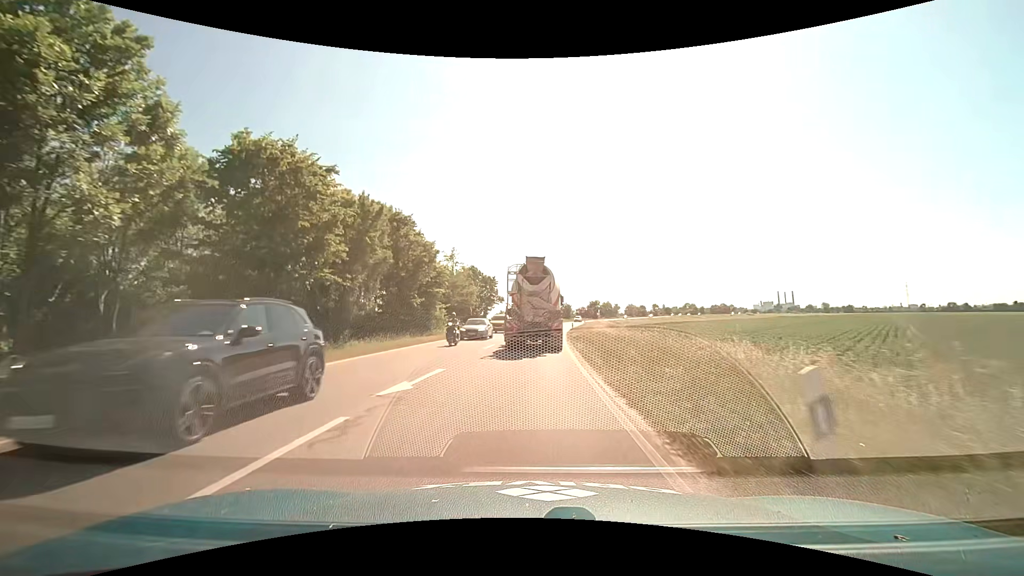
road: primary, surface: asphalt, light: Day
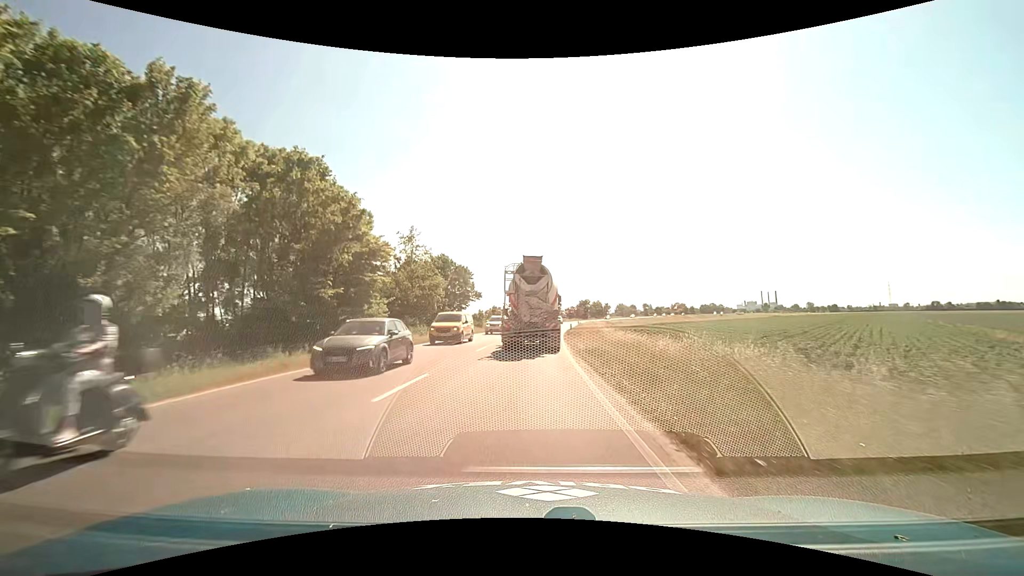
(+0.3, +14.5) m; +2°
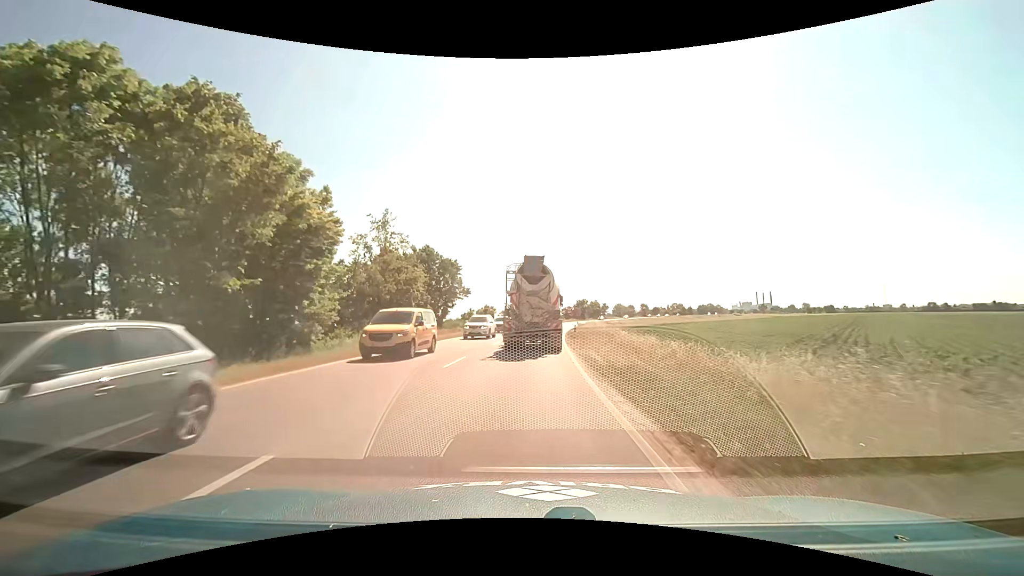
(0.0, +7.3) m; +1°
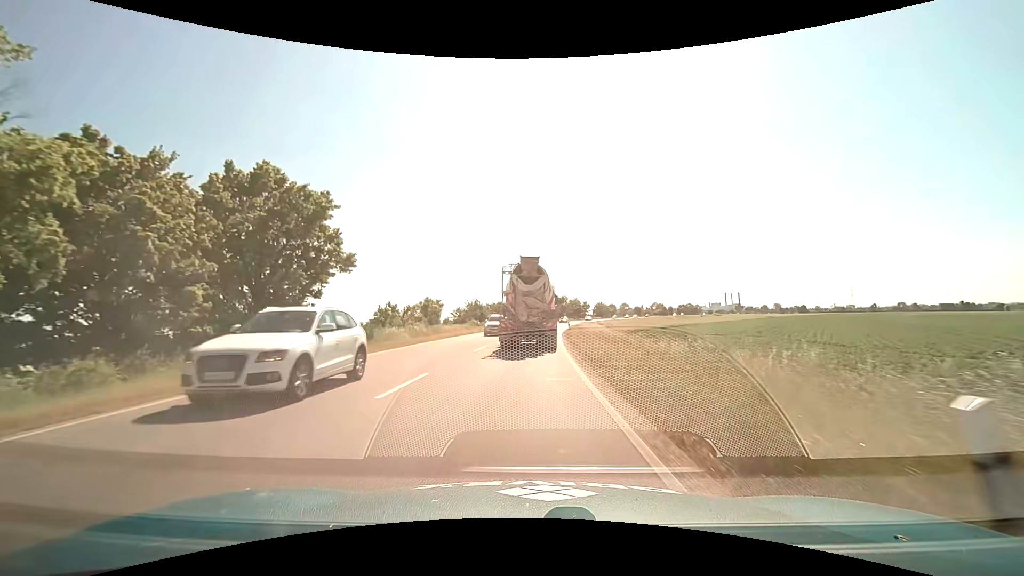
(+0.5, +29.3) m; +3°
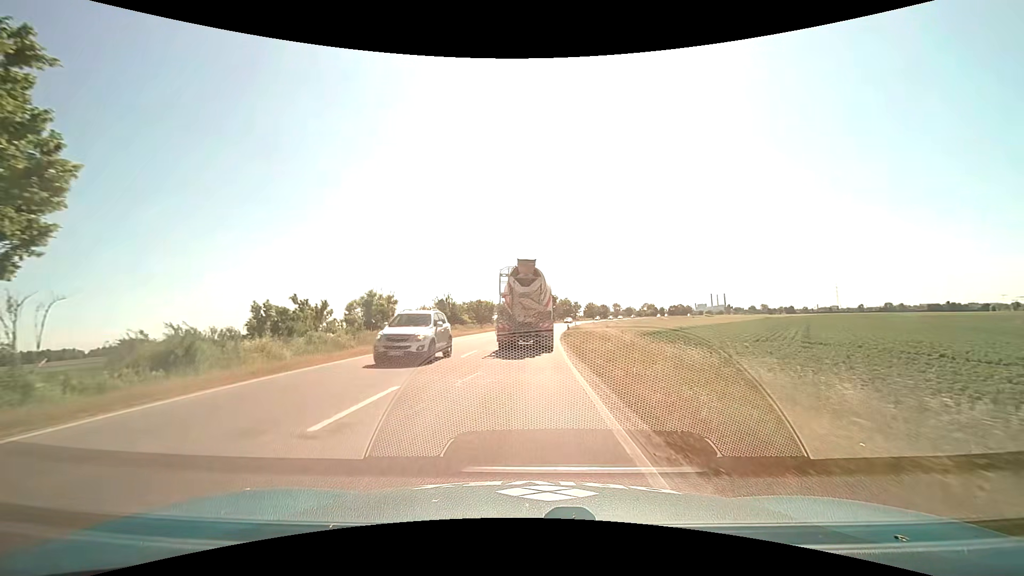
(+0.2, +14.8) m; +2°
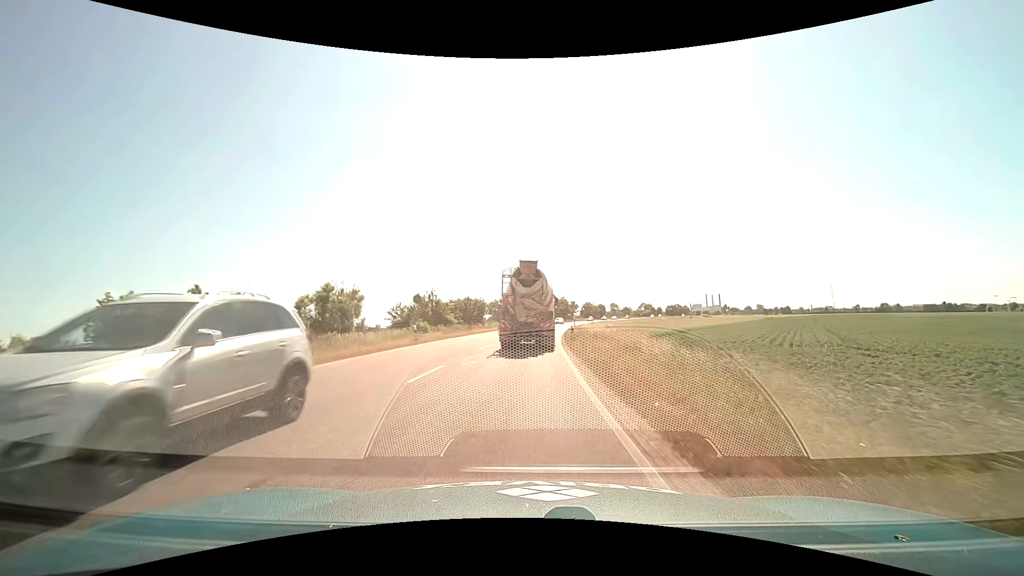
(0.0, +7.3) m; 0°
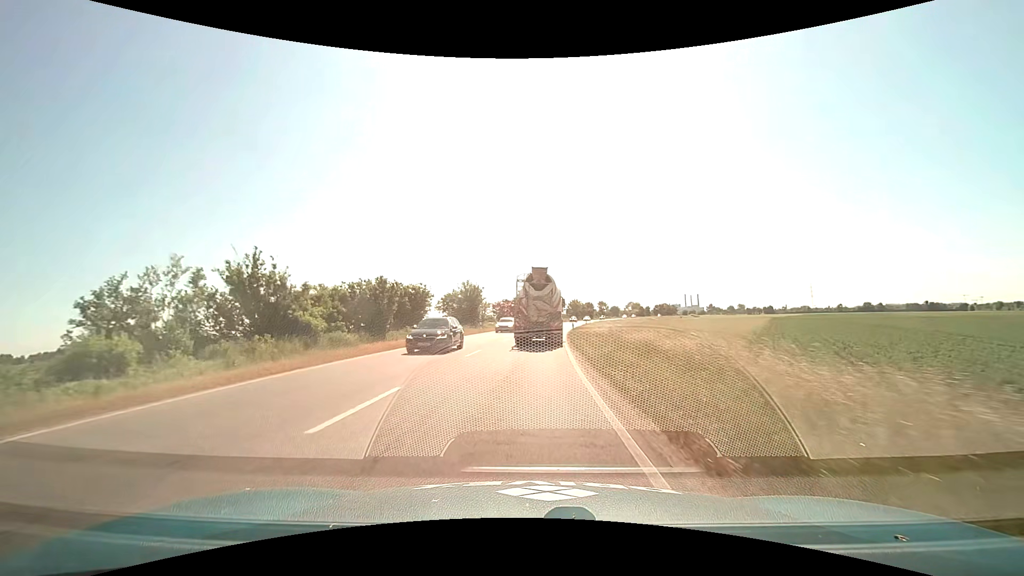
(+0.8, +28.9) m; +3°
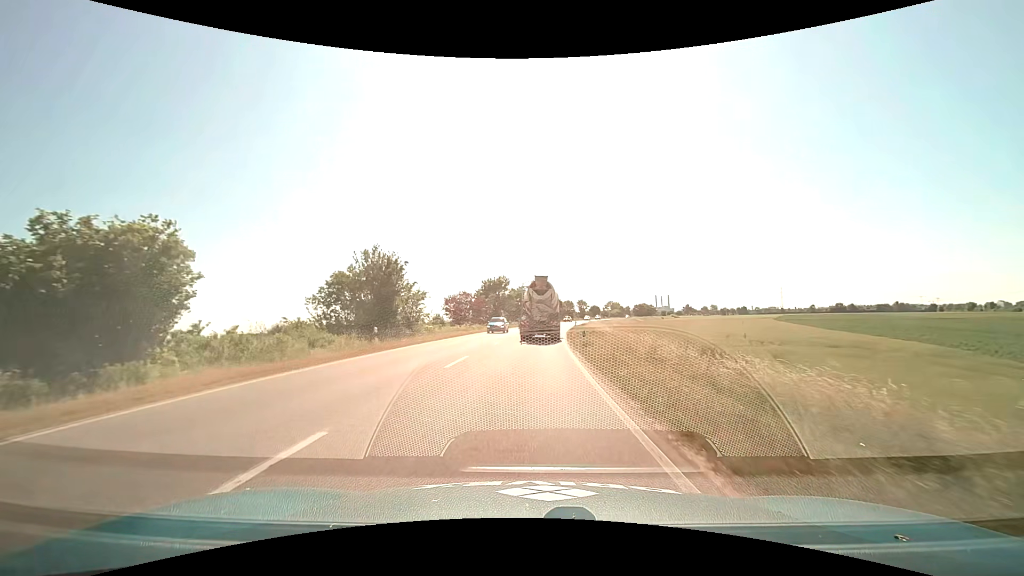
(+0.6, +28.2) m; +3°
(0, +10) (0, +20) (+1, +30) (+1, +40) (+2, +50) (+3, +60) (+4, +70) (+5, +80) (+7, +90) (+8, +100) m
